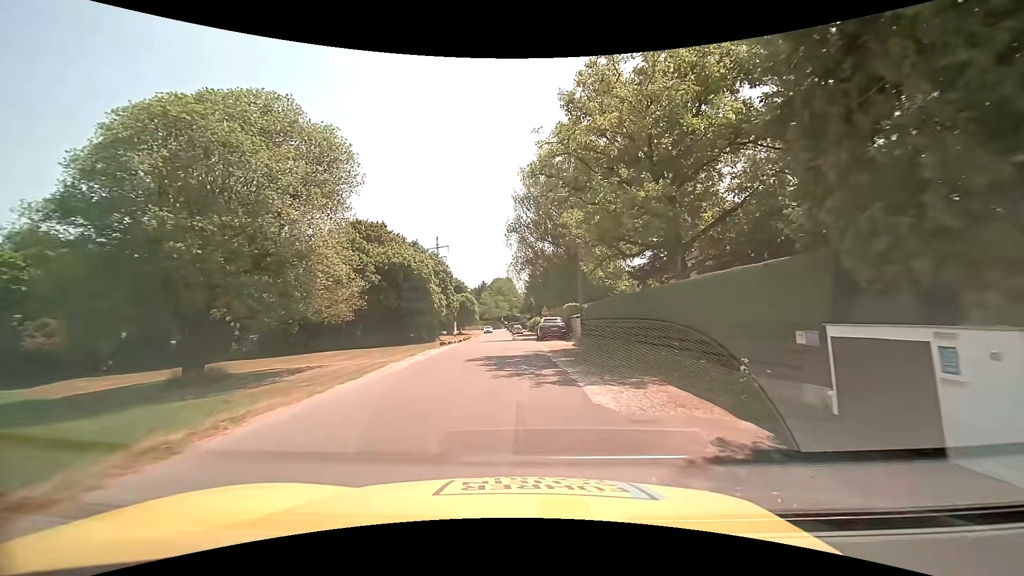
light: Day
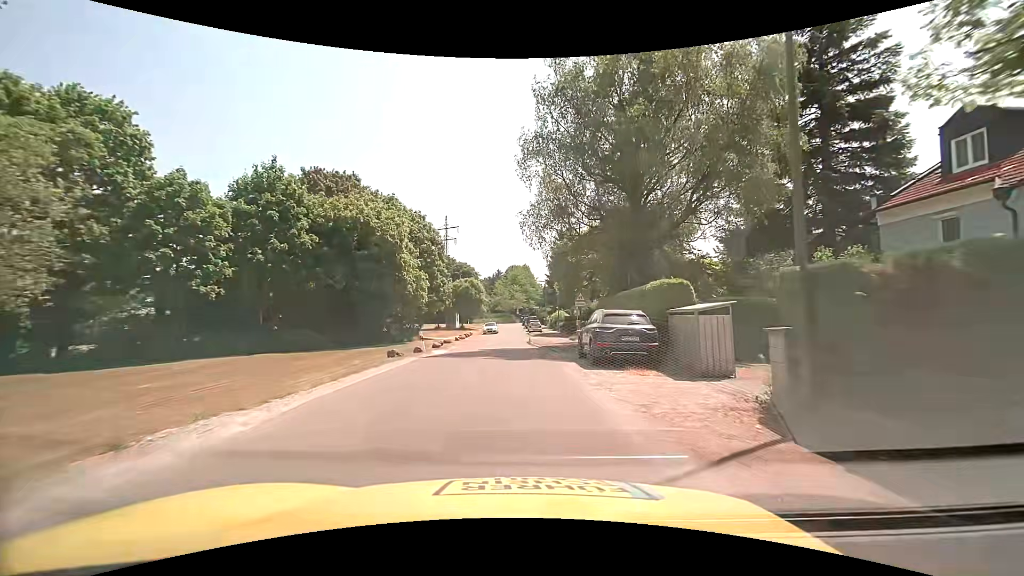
(-0.4, +20.3) m; -3°
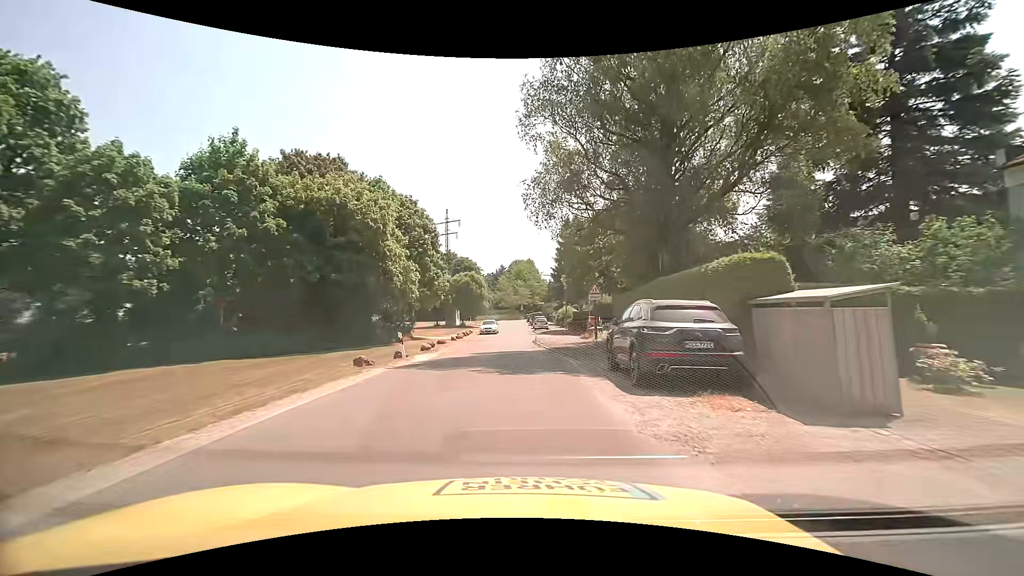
(+0.1, +5.0) m; +1°
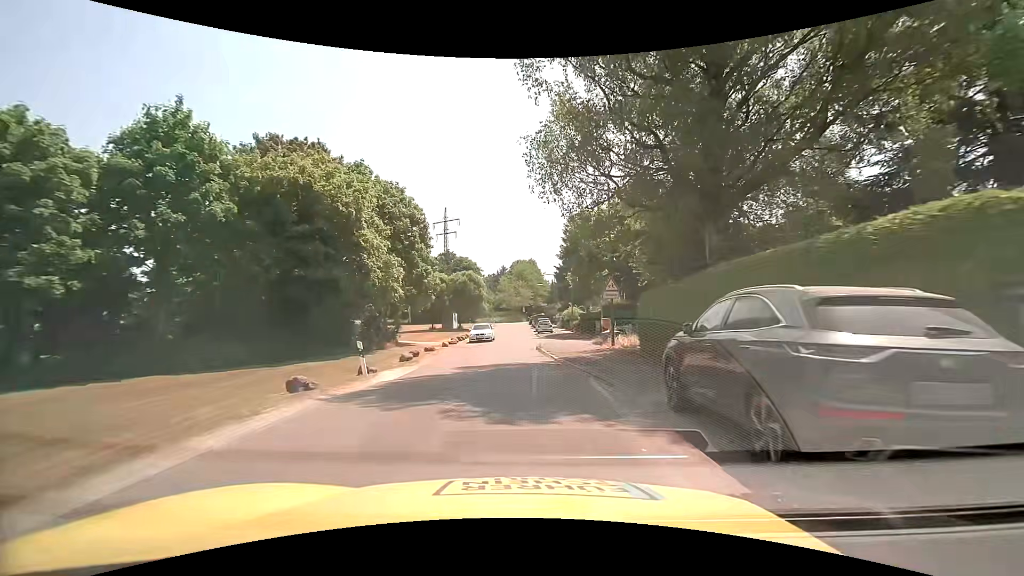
(0.0, +5.0) m; -1°
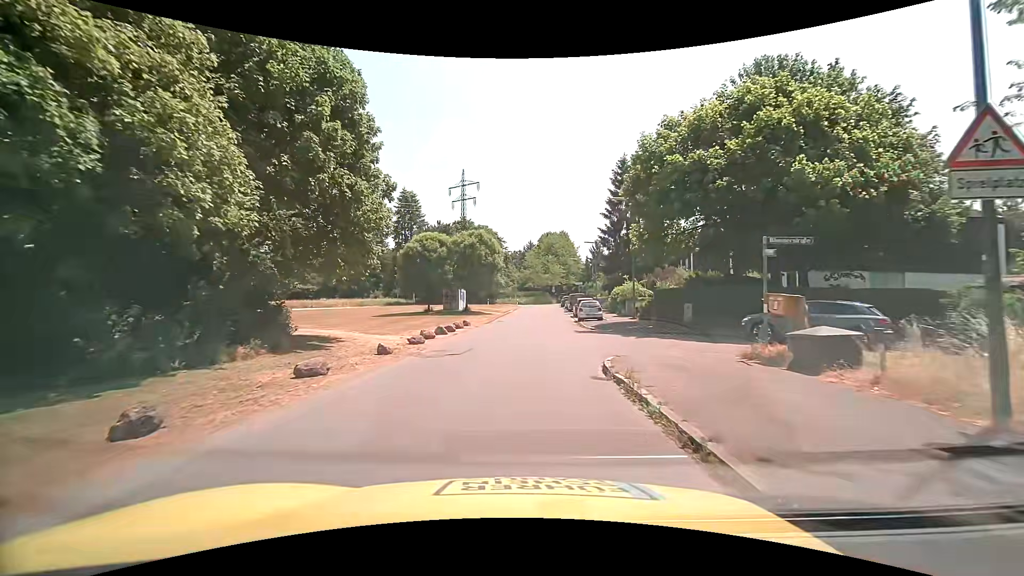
(-0.2, +18.8) m; -4°
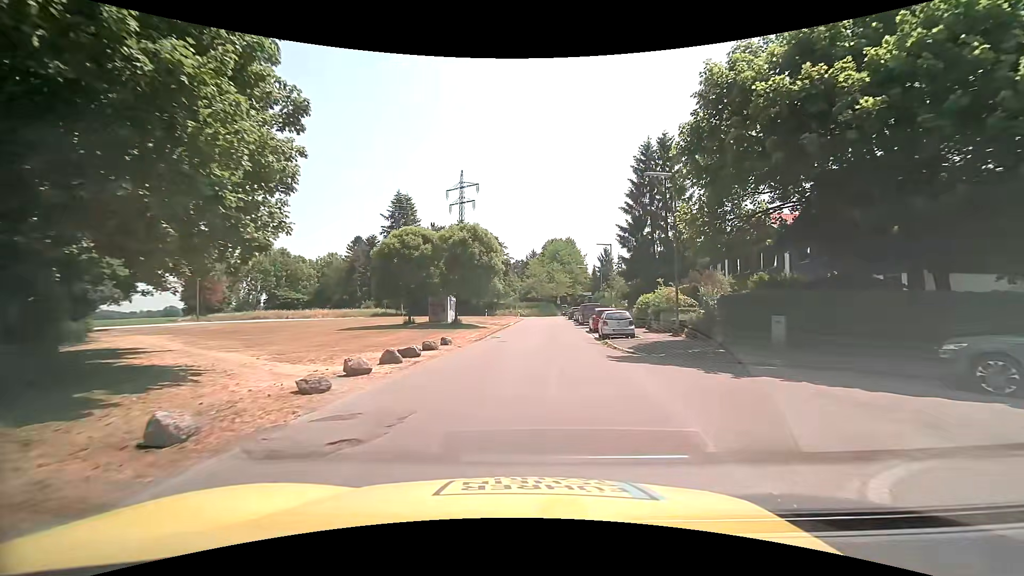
(+0.1, +8.9) m; 0°
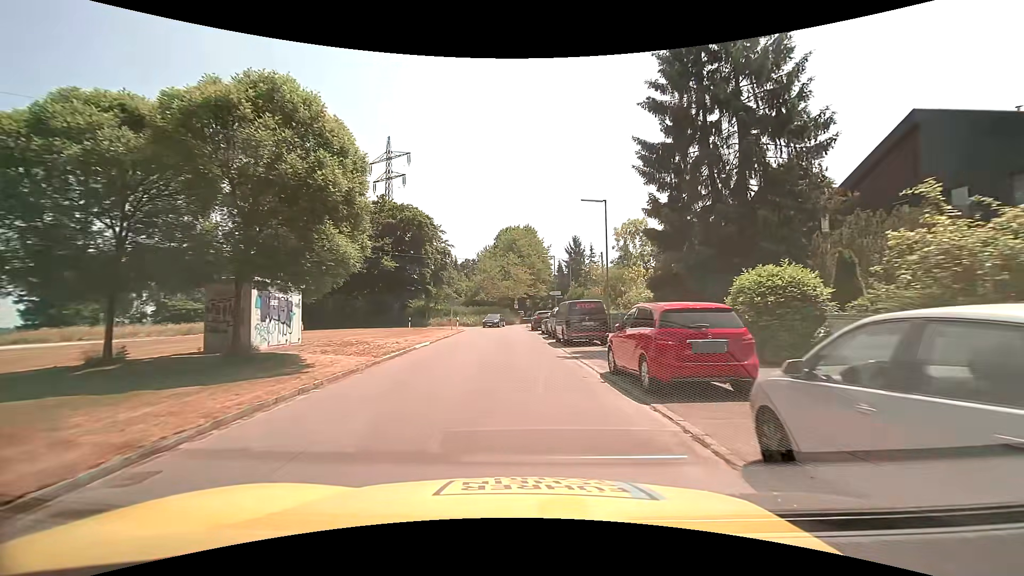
(+1.7, +23.7) m; +6°
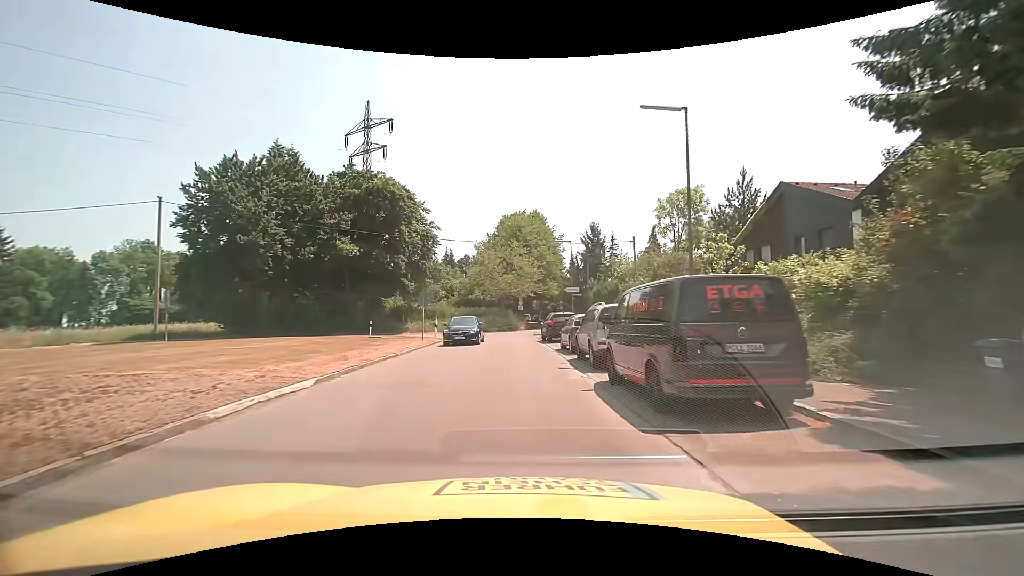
(-0.2, +14.5) m; -1°
